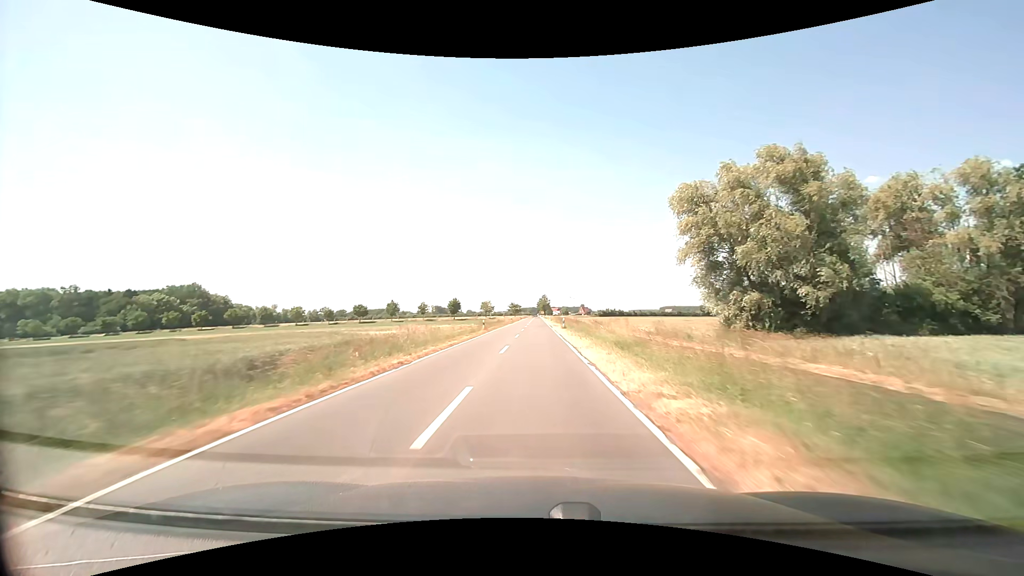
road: secondary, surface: asphalt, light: Day
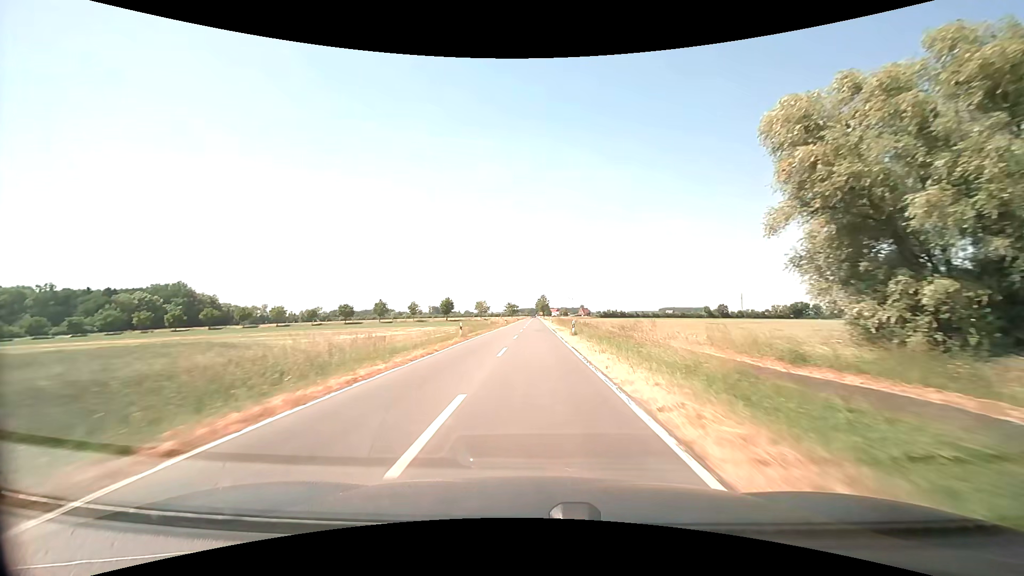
(0.0, +13.0) m; 0°
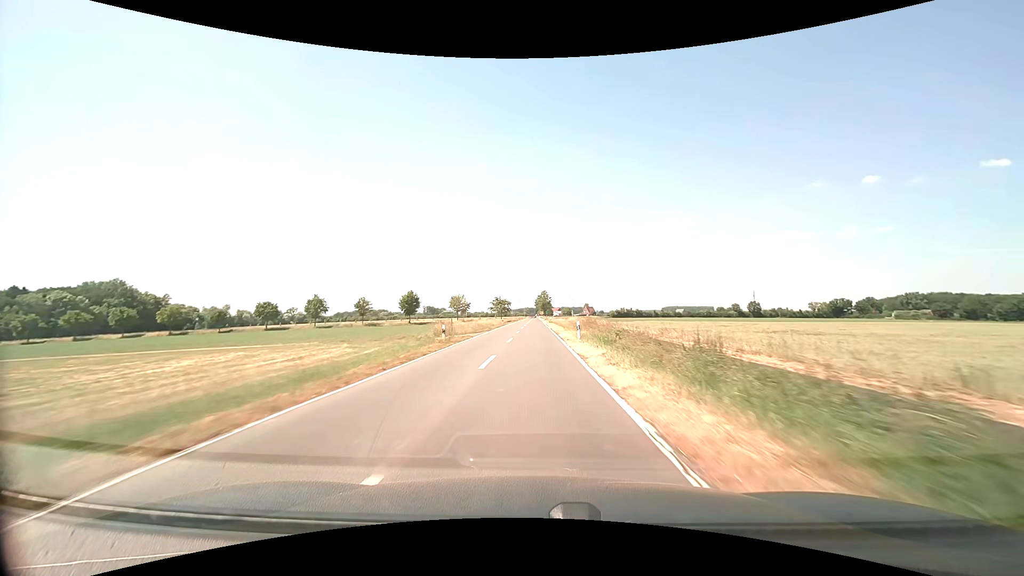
(+0.3, +52.4) m; 0°
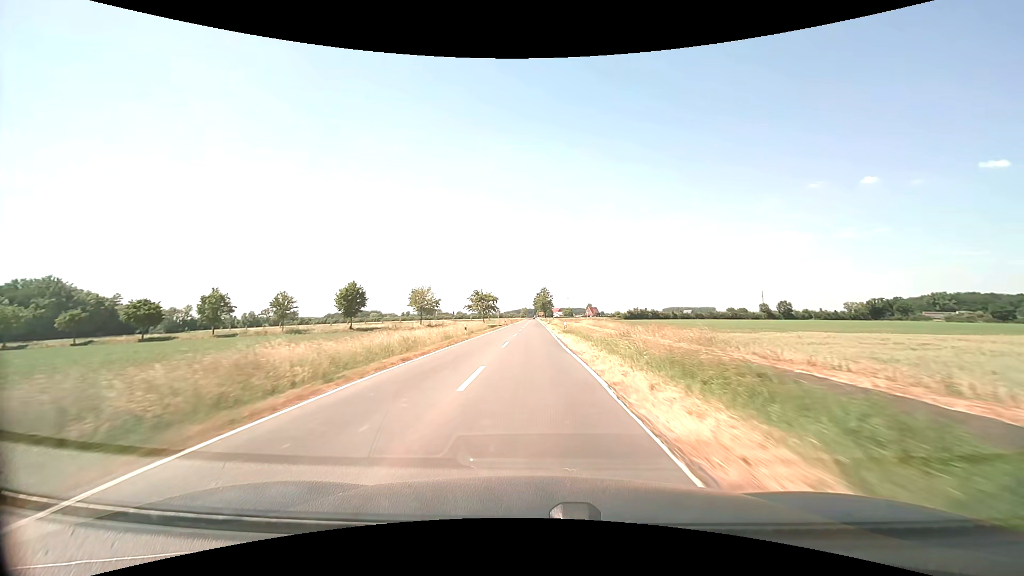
(0.0, +39.8) m; 0°
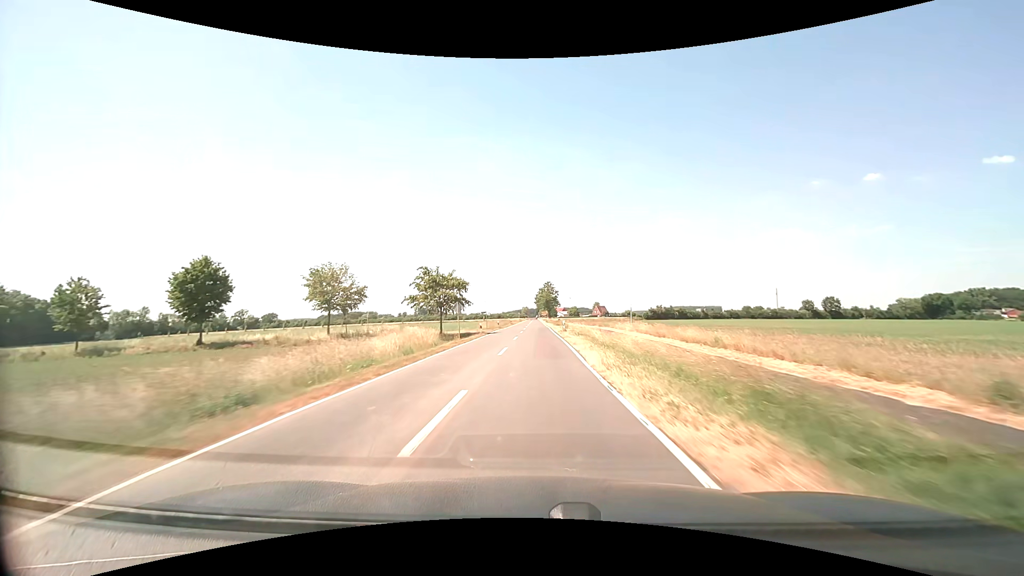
(-0.1, +40.2) m; 0°
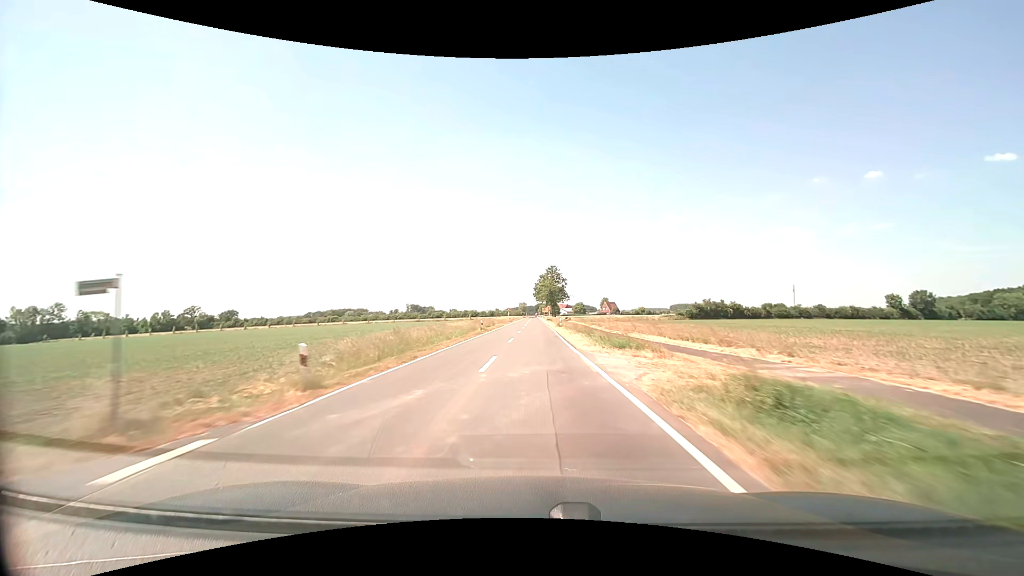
(+0.2, +53.8) m; 0°
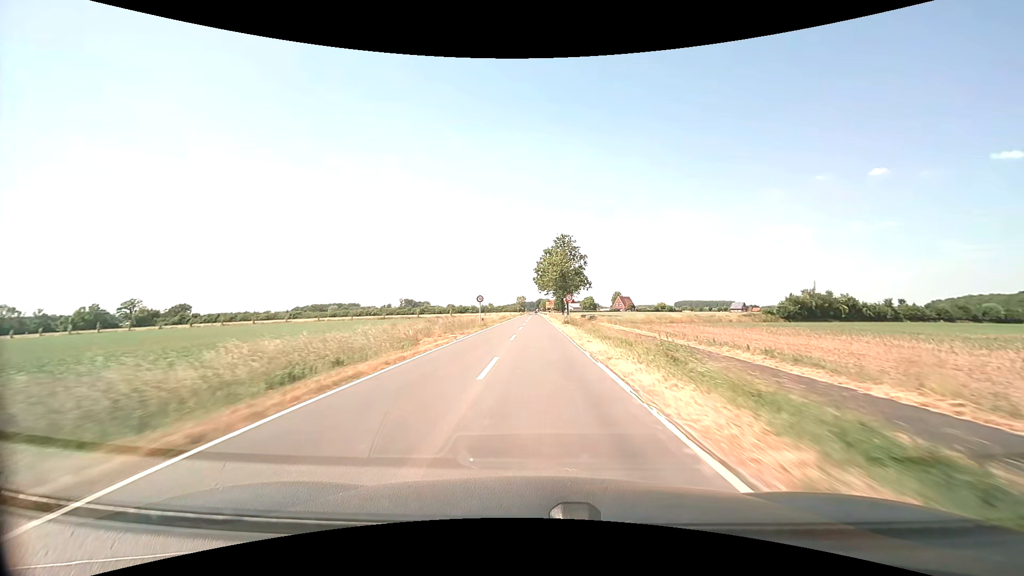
(-0.1, +49.9) m; 0°
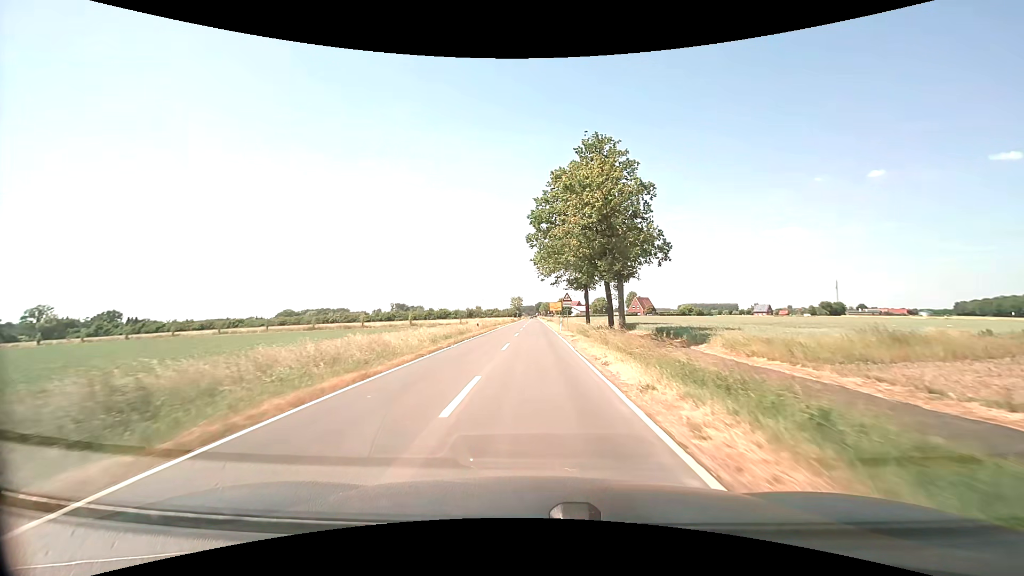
(+0.3, +50.8) m; 0°
